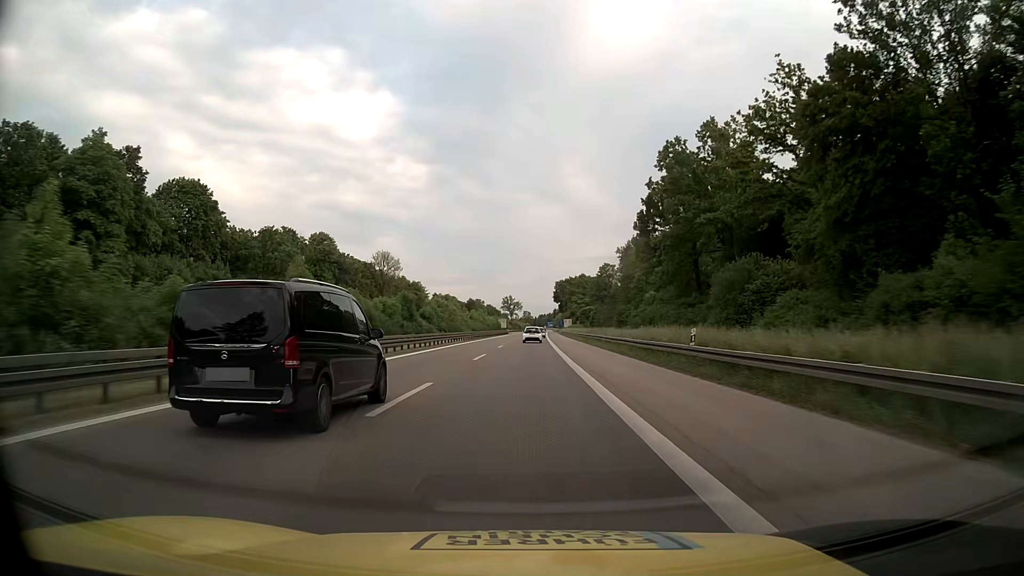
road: motorway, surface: asphalt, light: Day
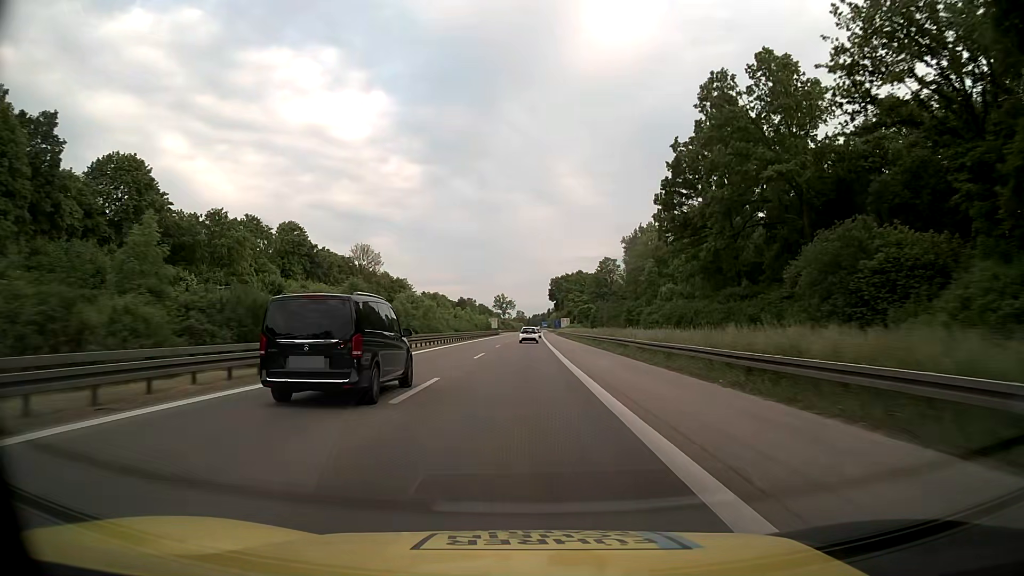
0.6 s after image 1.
(+0.1, +16.3) m; +1°
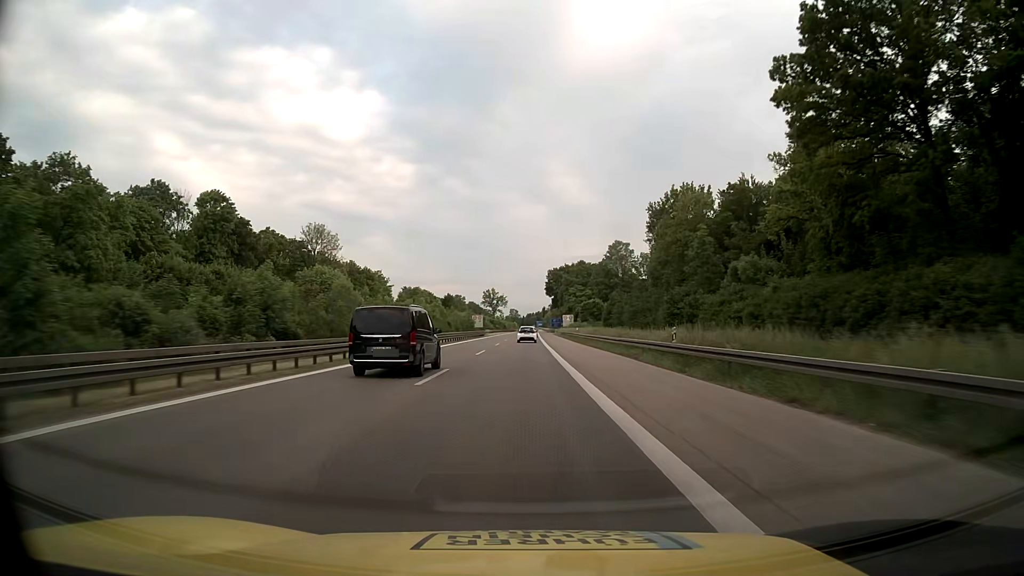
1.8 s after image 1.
(+0.2, +32.7) m; +1°
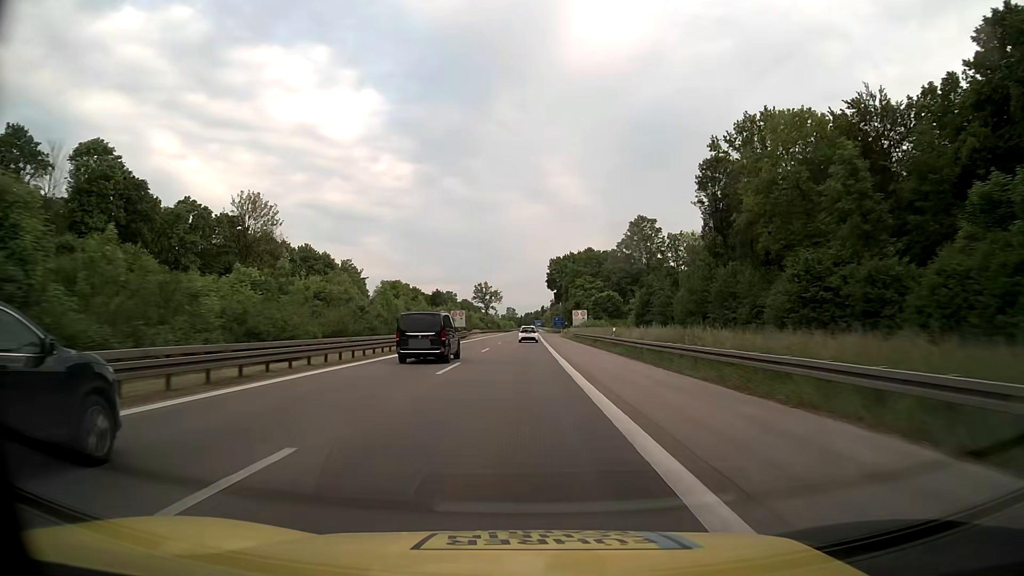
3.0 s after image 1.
(0.0, +32.6) m; 0°
(0, +10) (0, +20) (0, +30) (0, +40) (0, +50) (0, +60) (0, +70) (0, +80) (0, +90) (0, +100) m
